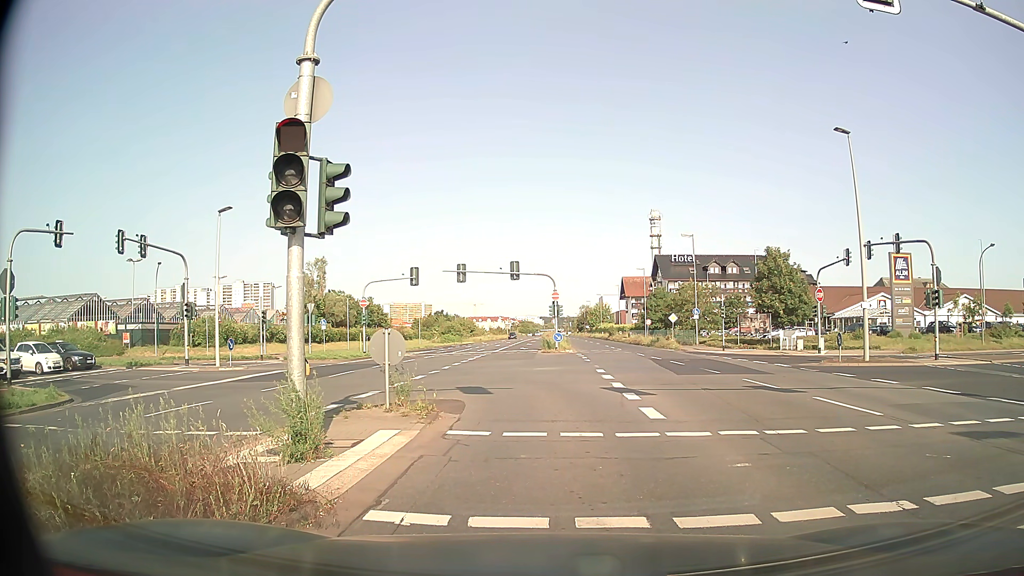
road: primary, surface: asphalt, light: Day
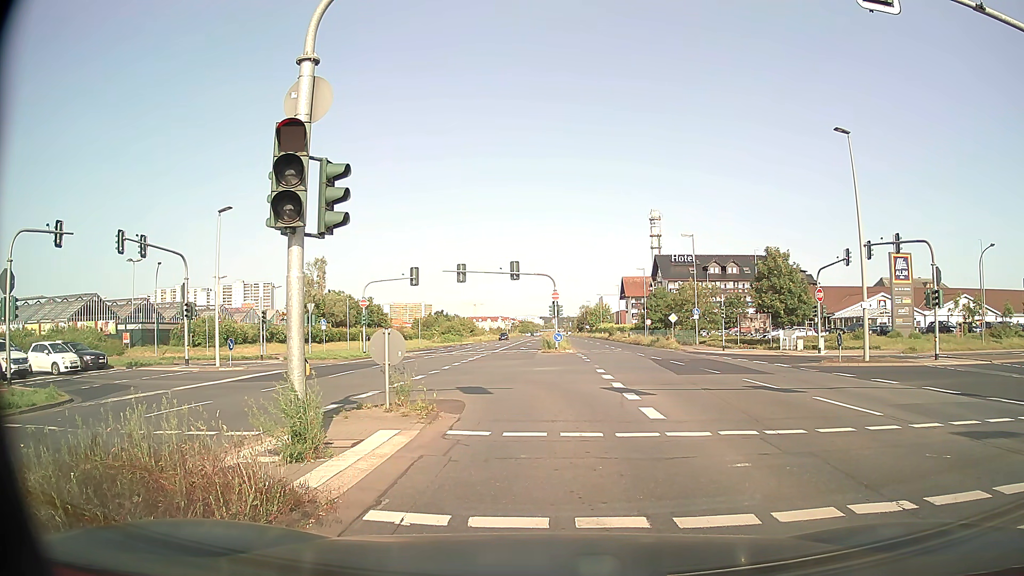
(0.0, 0.0) m; 0°
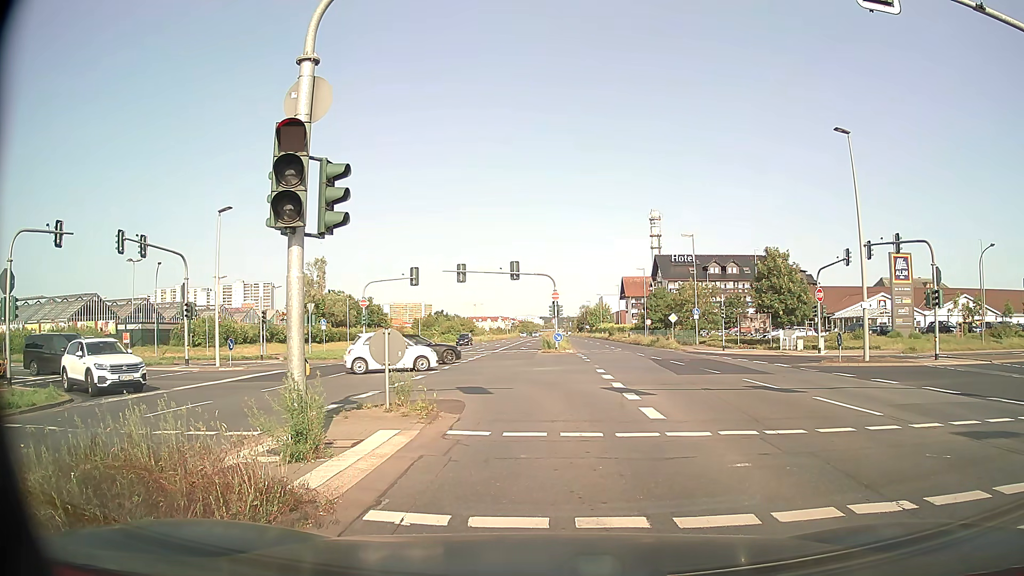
(0.0, 0.0) m; 0°
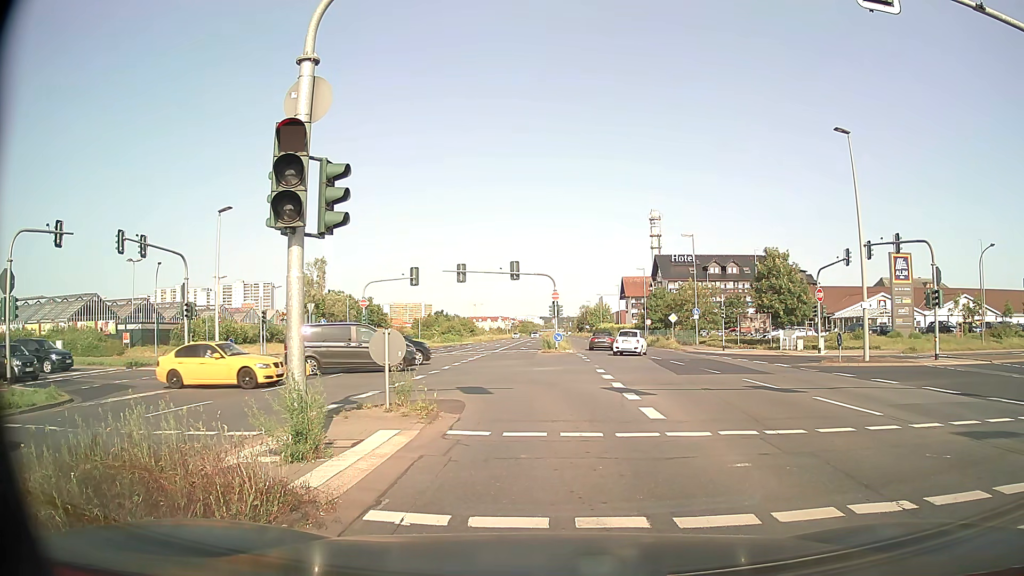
(0.0, 0.0) m; 0°
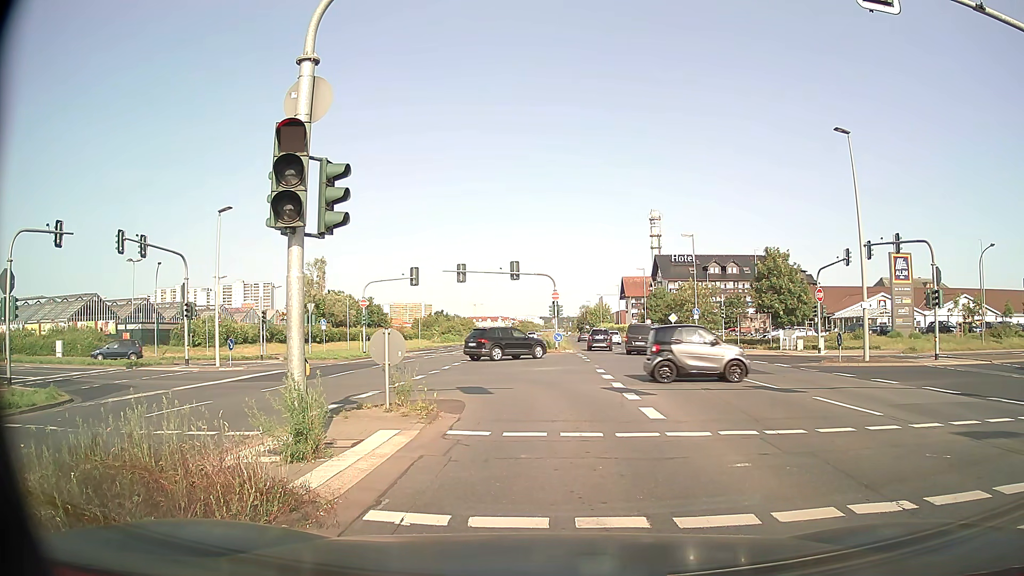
(0.0, 0.0) m; 0°
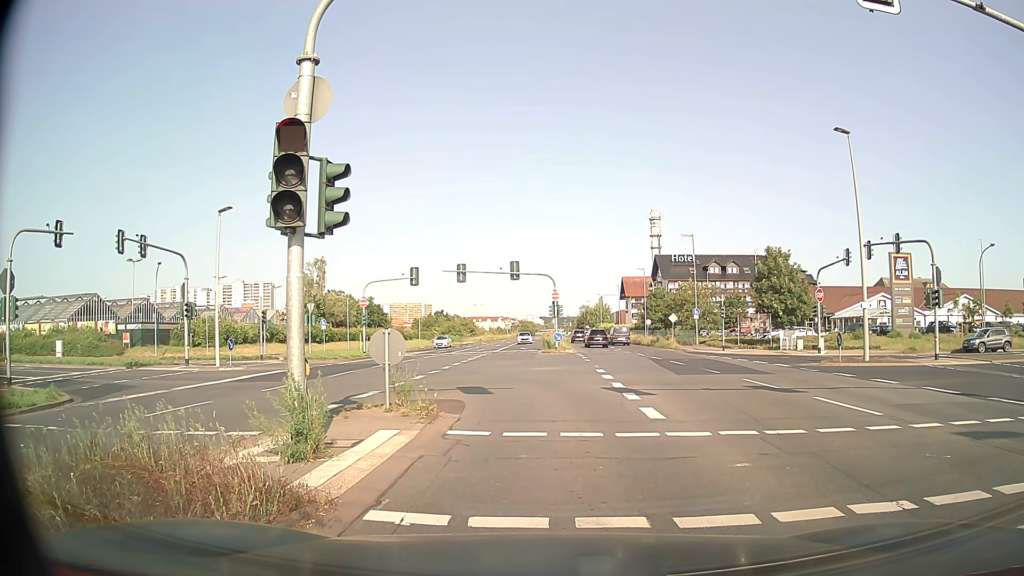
(0.0, 0.0) m; 0°
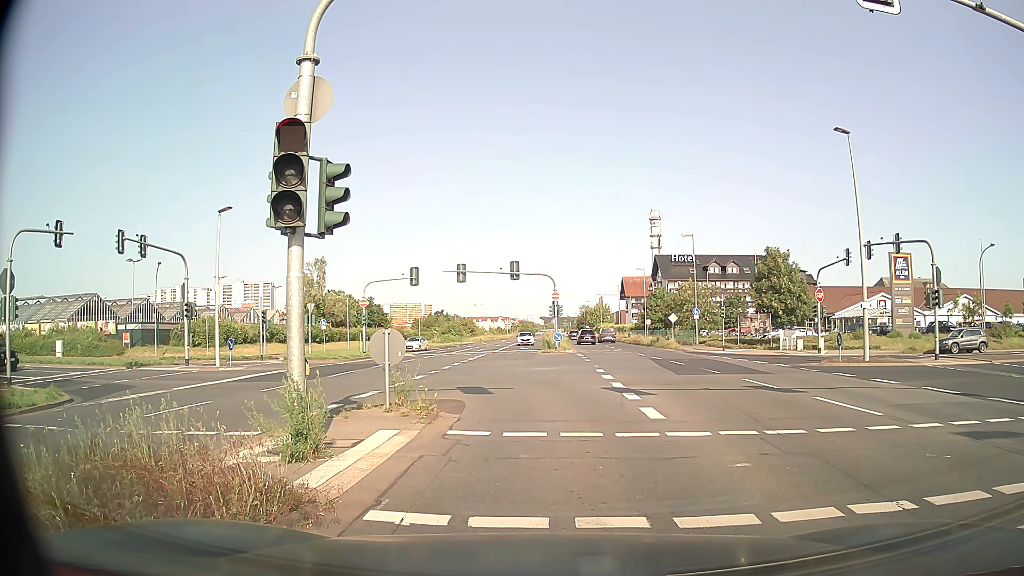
(0.0, 0.0) m; 0°
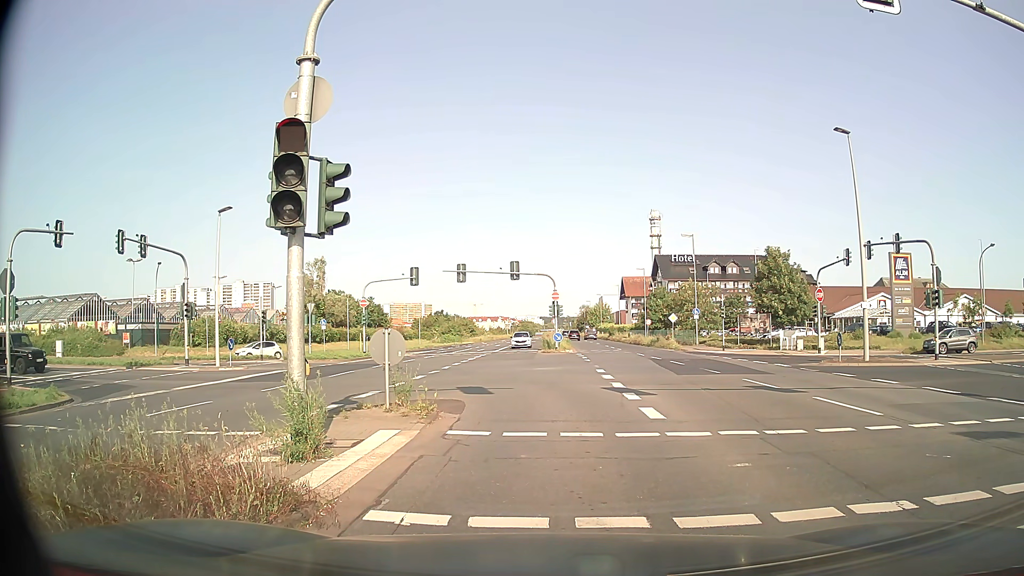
(0.0, 0.0) m; 0°
(0, +10) (-1, +20) (-6, +29) (-13, +35) (-23, +39) (-33, +39) (-43, +38) (-53, +37) (-62, +36) (-72, +36) m
